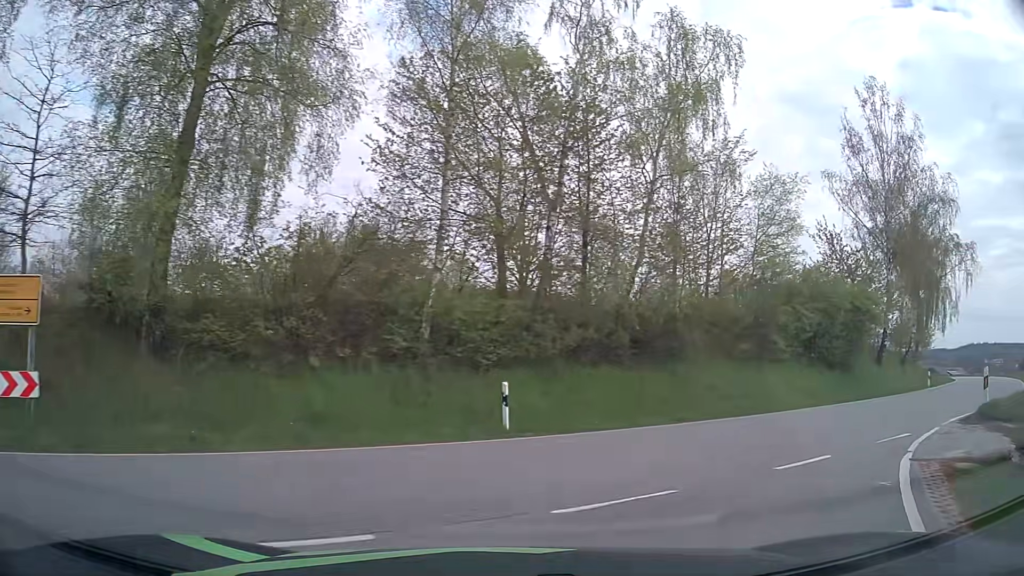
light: Day
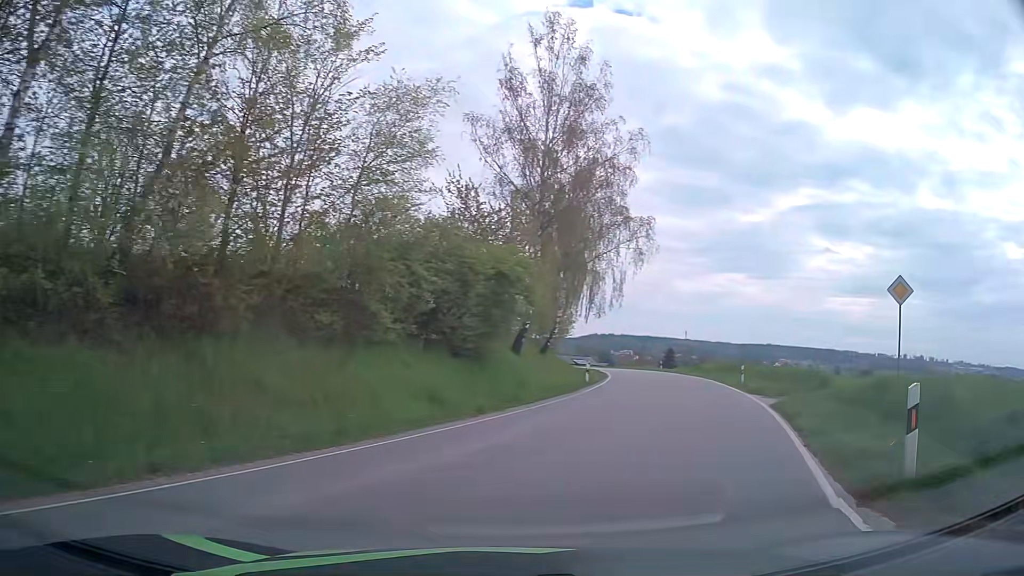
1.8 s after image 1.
(+2.7, +9.1) m; +33°
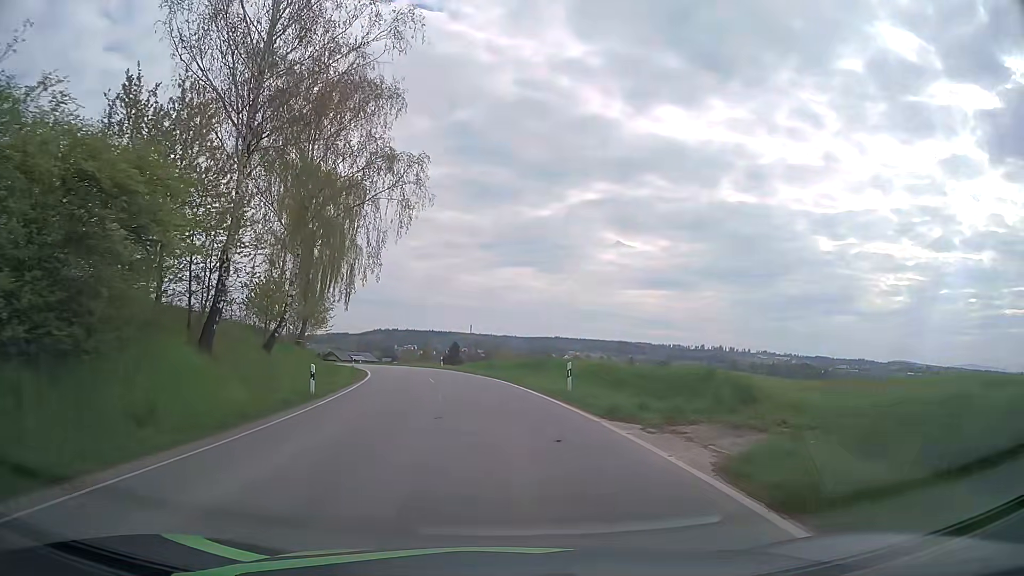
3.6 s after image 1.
(+3.2, +13.1) m; +19°
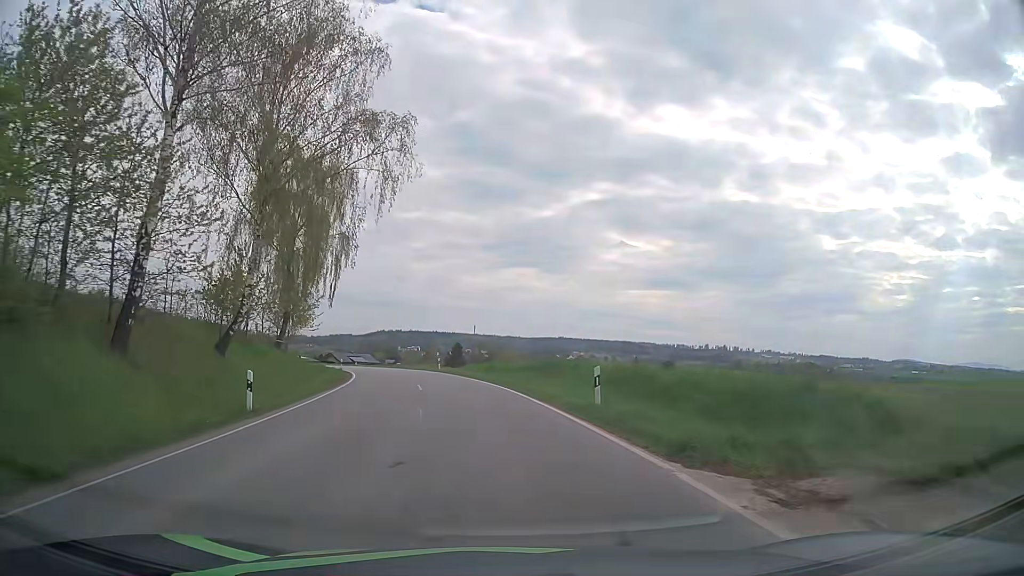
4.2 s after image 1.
(0.0, +5.7) m; 0°
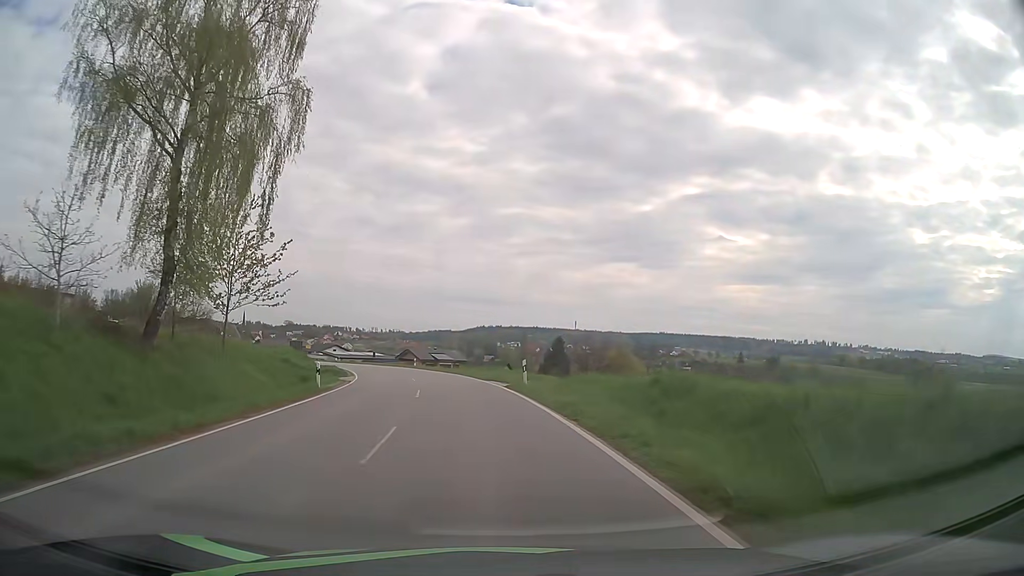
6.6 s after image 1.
(-2.0, +28.6) m; -8°
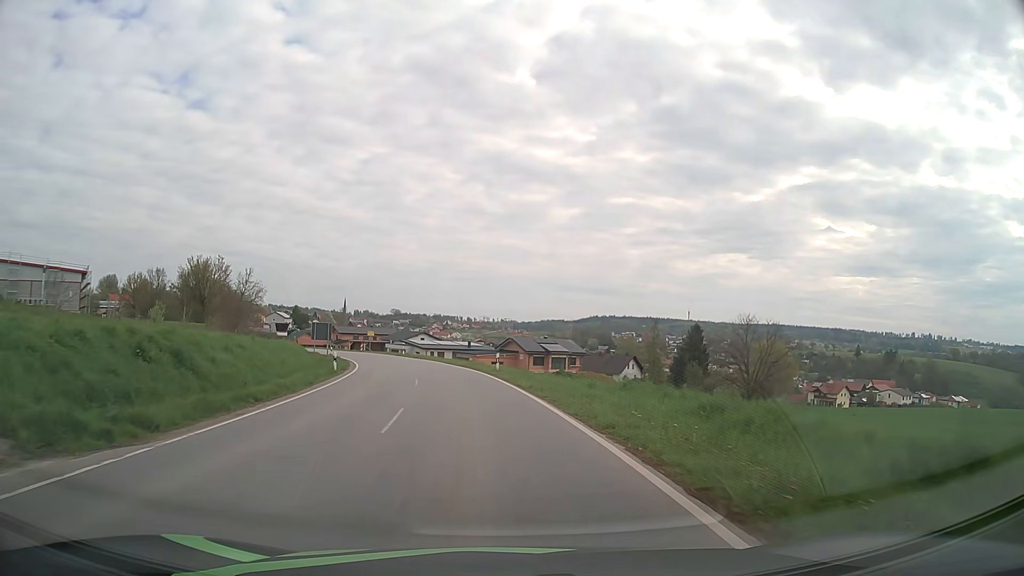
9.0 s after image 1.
(-3.0, +33.7) m; -10°
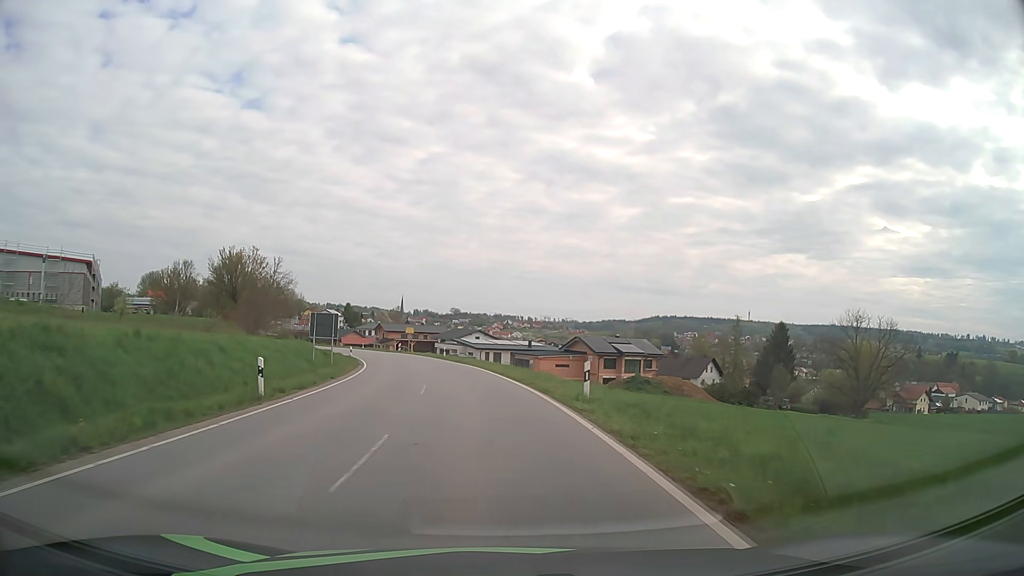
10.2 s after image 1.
(-0.7, +16.3) m; -5°
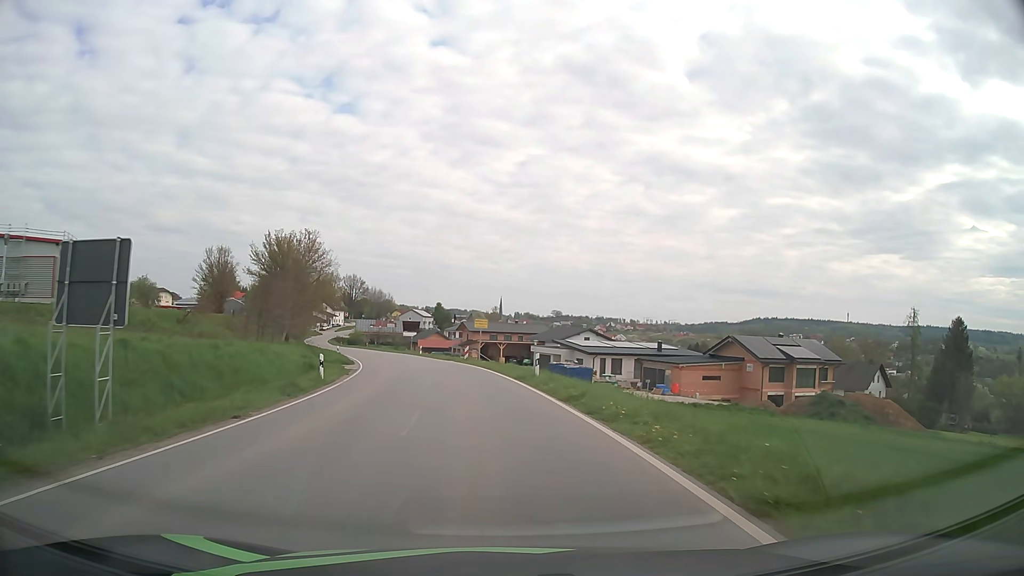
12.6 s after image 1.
(-2.4, +31.8) m; -9°
(0, +10) (-1, +20) (-2, +30) (-4, +40) (-6, +49) (-9, +59) (-12, +69) (-15, +78) (-18, +88) (-22, +97) m
